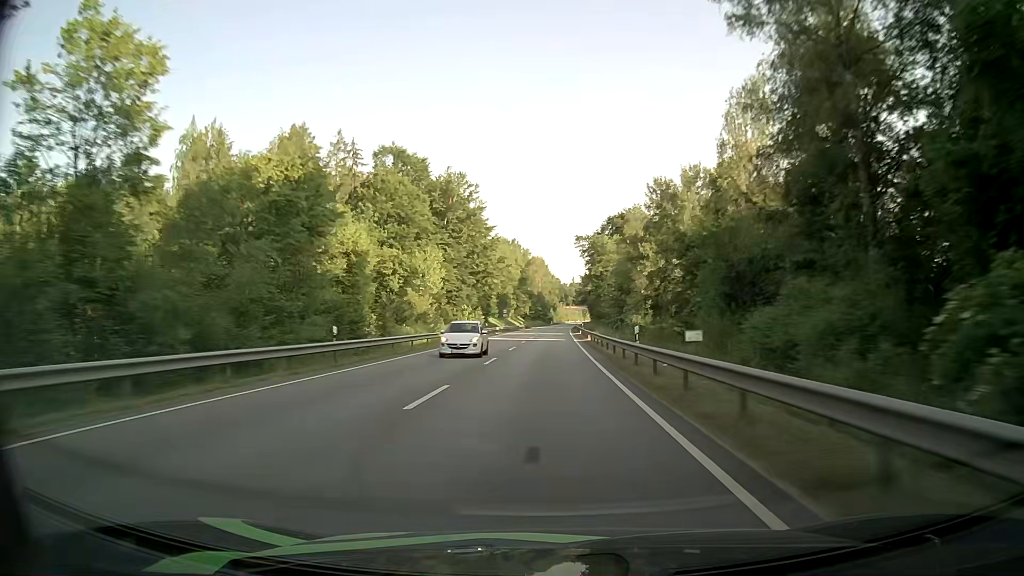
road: primary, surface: asphalt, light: Day
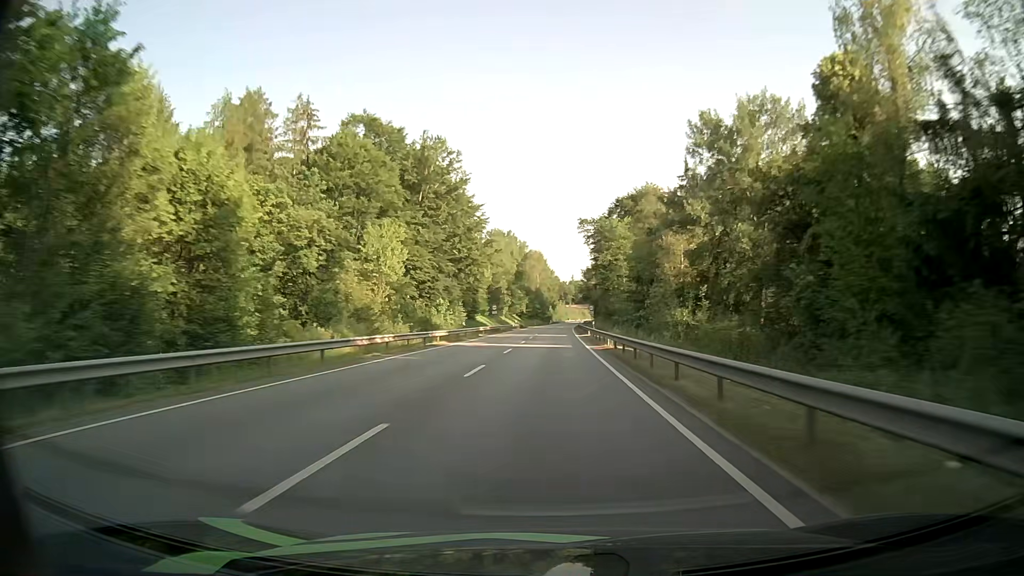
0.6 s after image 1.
(0.0, +18.1) m; 0°
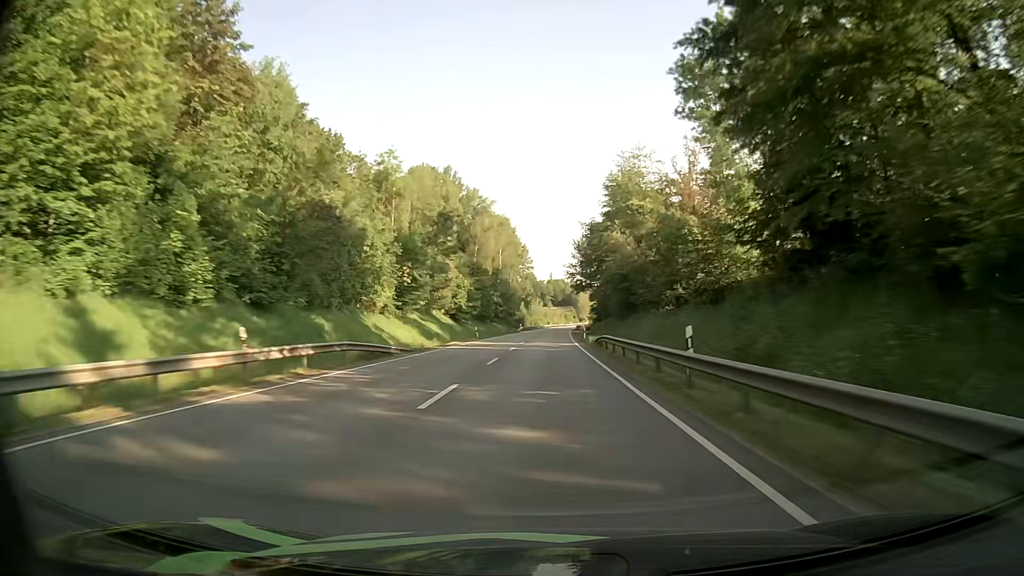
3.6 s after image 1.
(+1.4, +89.4) m; +2°
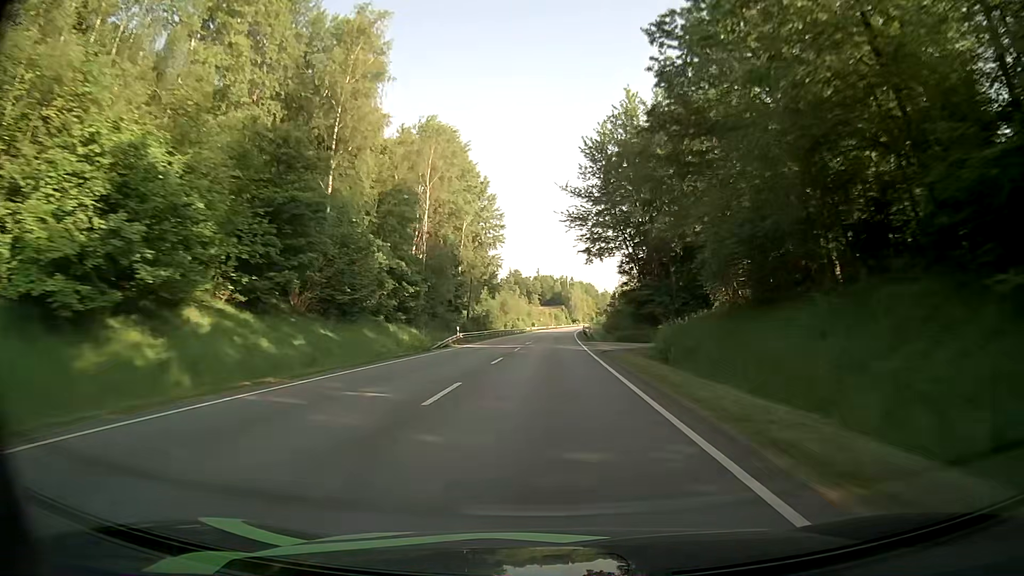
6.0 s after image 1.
(+0.9, +71.2) m; +1°
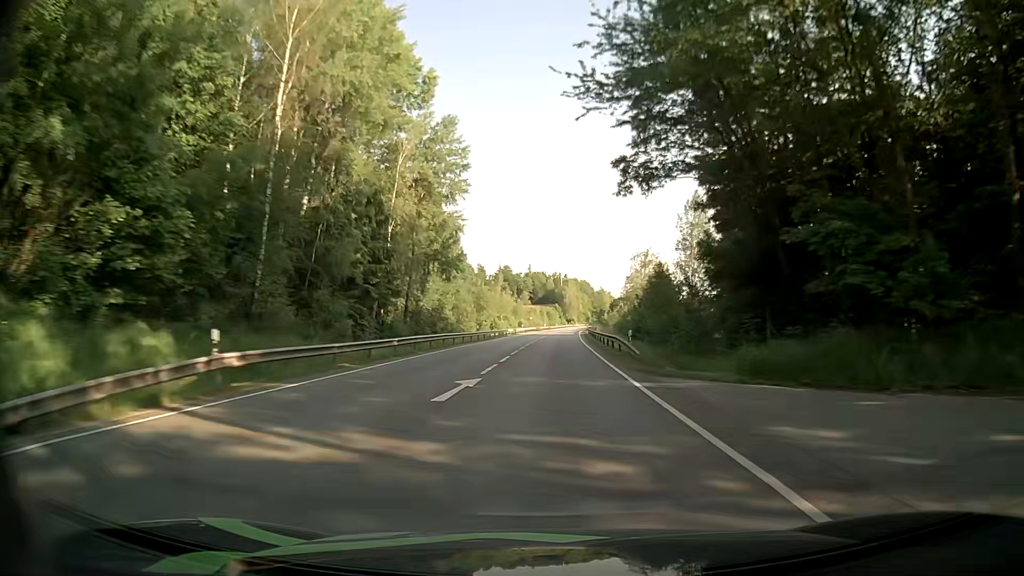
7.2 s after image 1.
(+0.1, +35.6) m; +1°
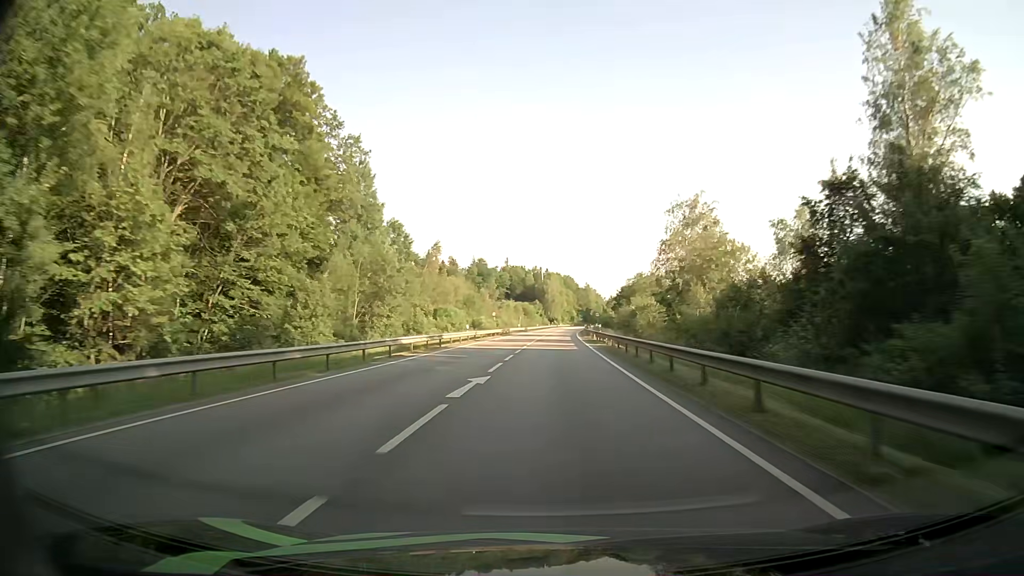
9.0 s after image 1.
(+0.5, +53.2) m; +2°
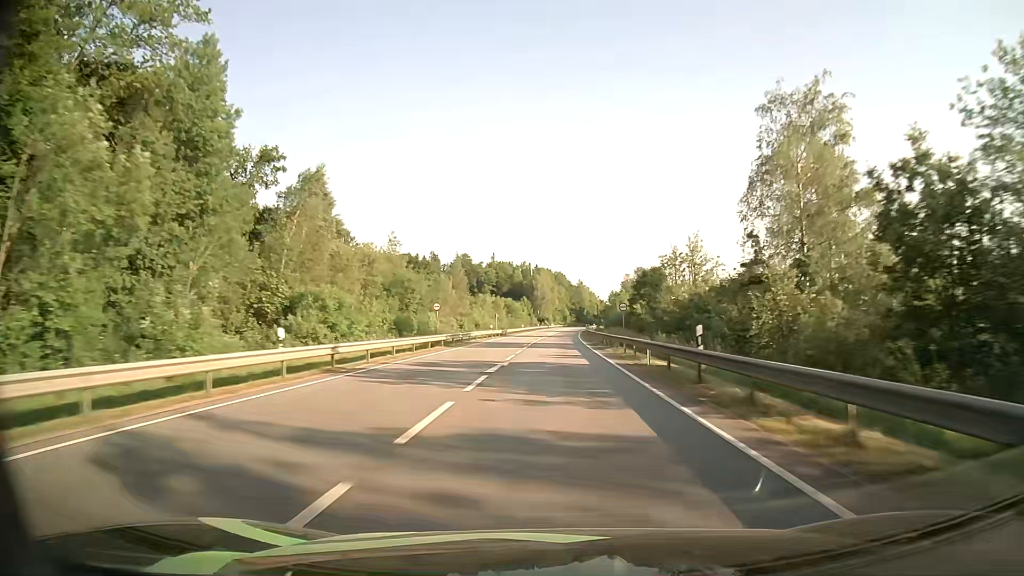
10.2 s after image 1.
(+0.2, +35.4) m; +1°
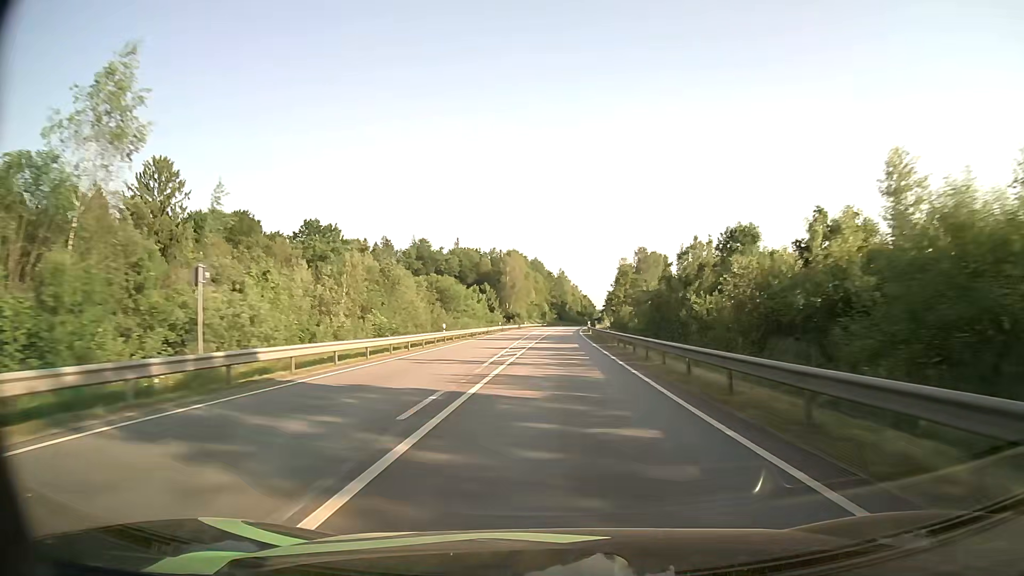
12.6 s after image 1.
(+1.2, +70.6) m; +2°
(0, +10) (0, +20) (0, +30) (0, +40) (+1, +50) (+1, +60) (+1, +70) (+2, +80) (+2, +90) (+3, +100) m
